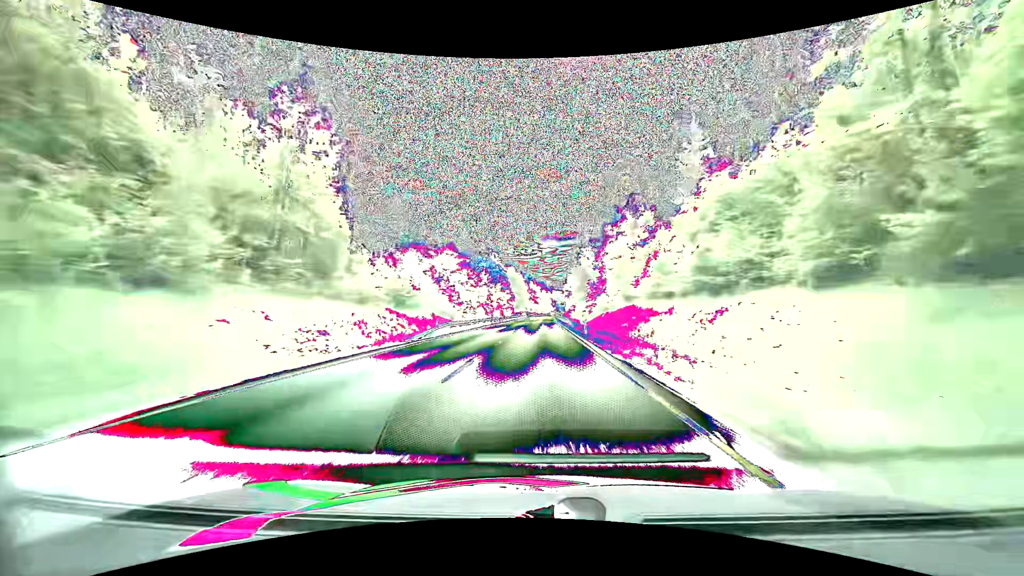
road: primary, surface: asphalt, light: Day
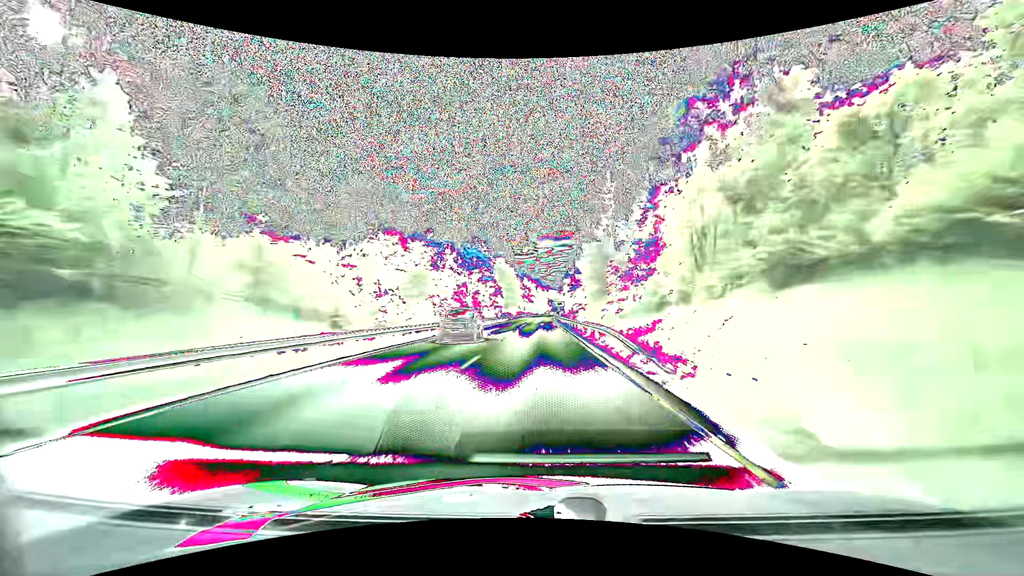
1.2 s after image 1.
(+0.1, +33.7) m; 0°
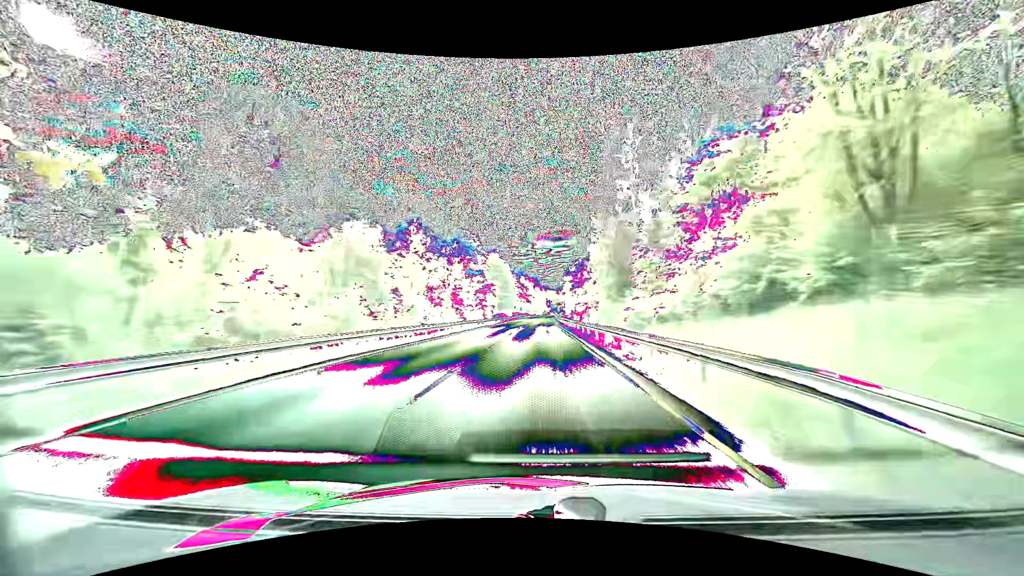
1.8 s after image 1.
(+0.1, +16.8) m; 0°
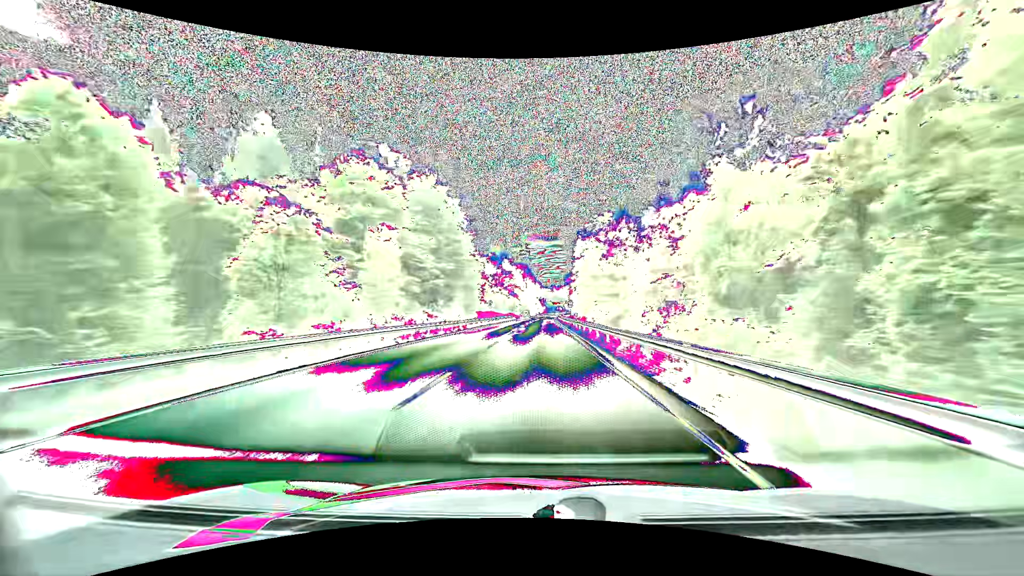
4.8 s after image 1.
(+0.4, +84.0) m; +1°
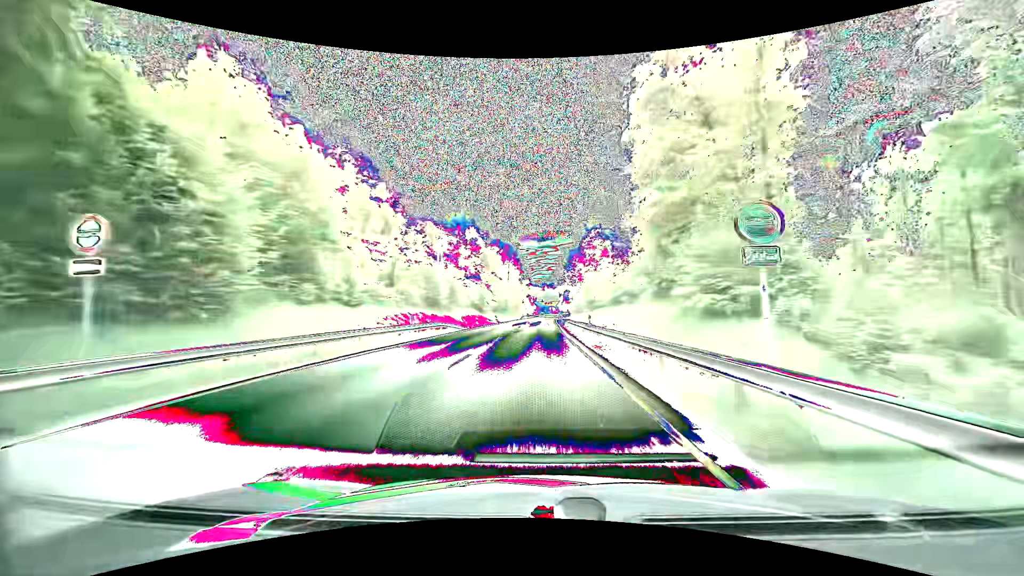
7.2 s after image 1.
(+0.9, +66.9) m; +1°
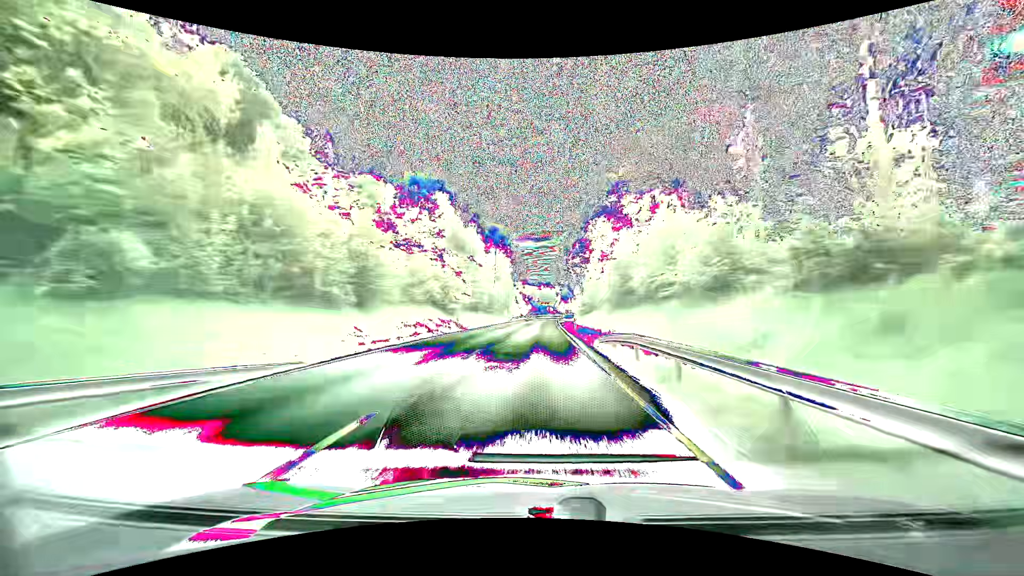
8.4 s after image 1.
(+0.1, +33.3) m; +1°
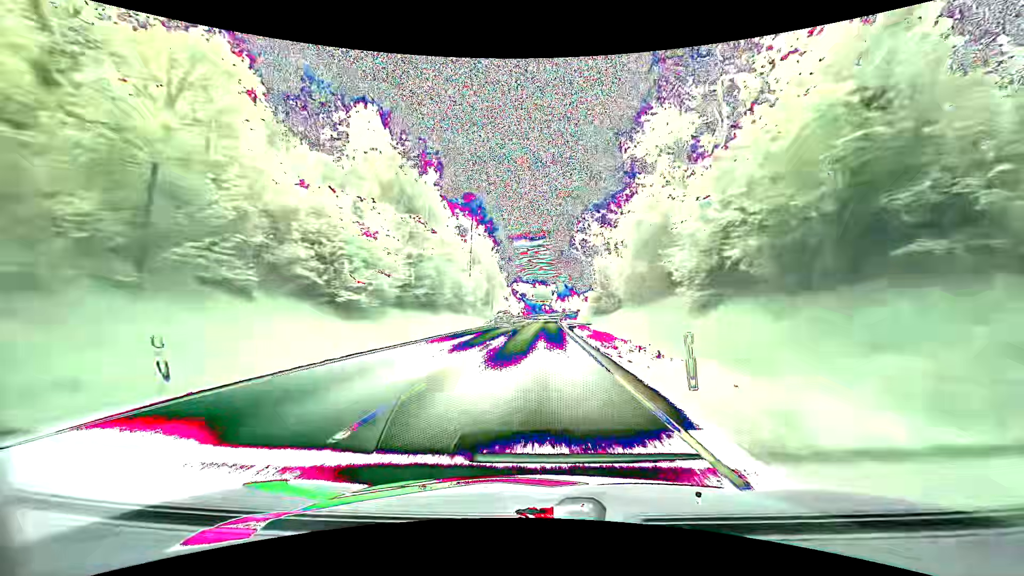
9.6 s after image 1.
(0.0, +33.2) m; 0°
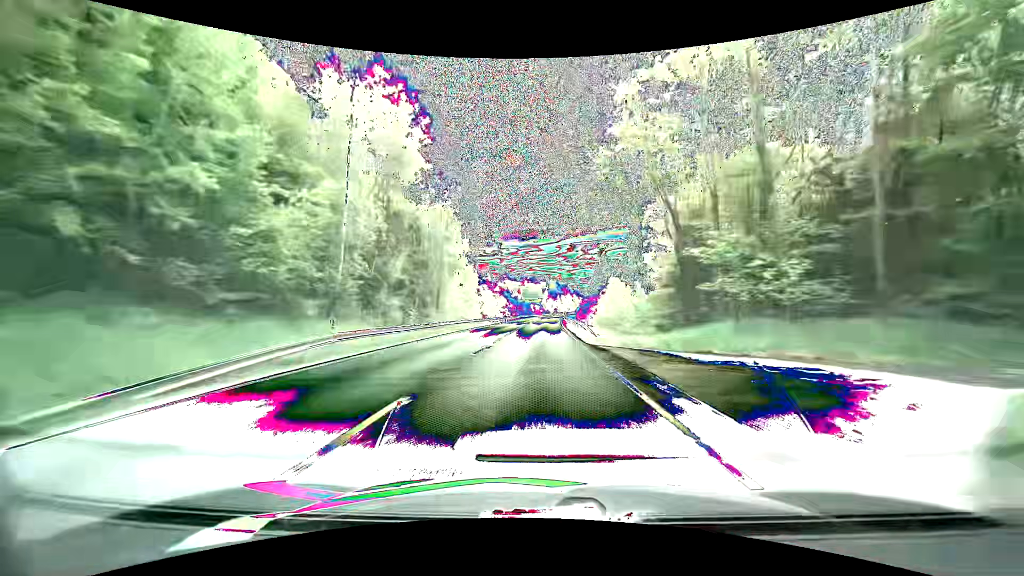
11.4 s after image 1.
(+0.4, +49.7) m; +1°
(0, +10) (0, +20) (0, +30) (0, +40) (+1, +50) (+1, +60) (+1, +70) (+1, +80) (+2, +90) (+2, +100) m
